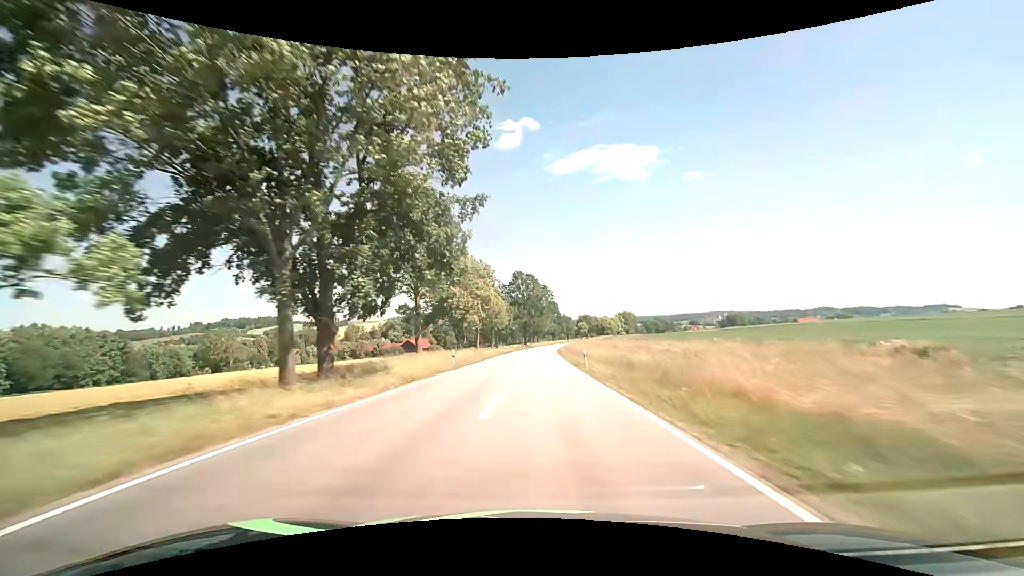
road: secondary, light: Day
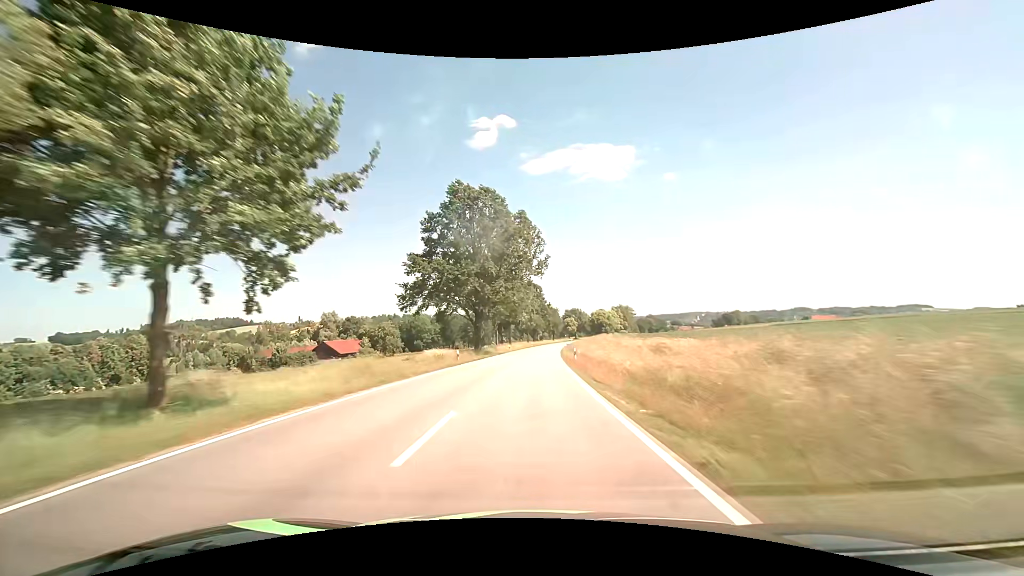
(+1.9, +75.2) m; +3°
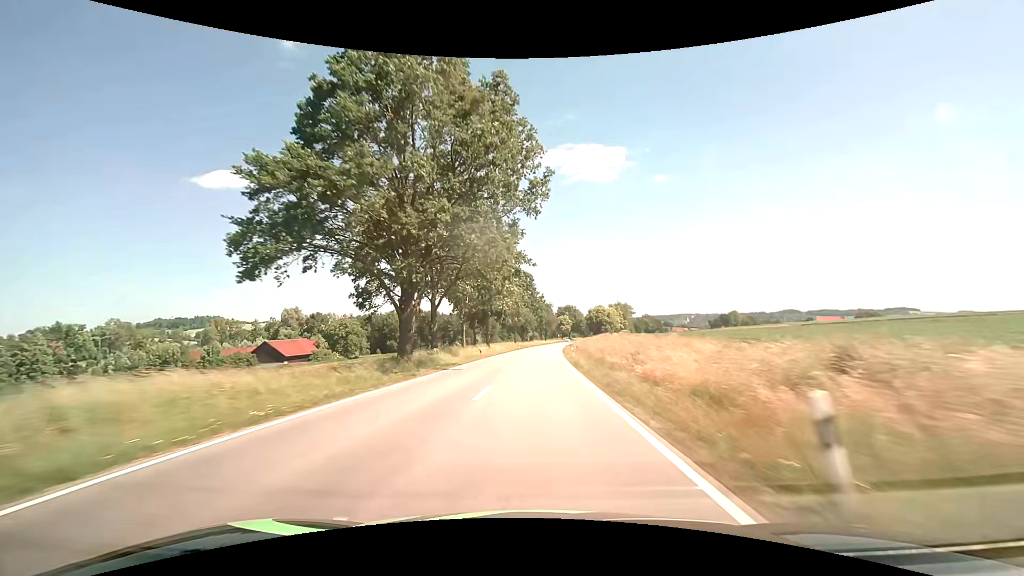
(+0.3, +29.7) m; +1°
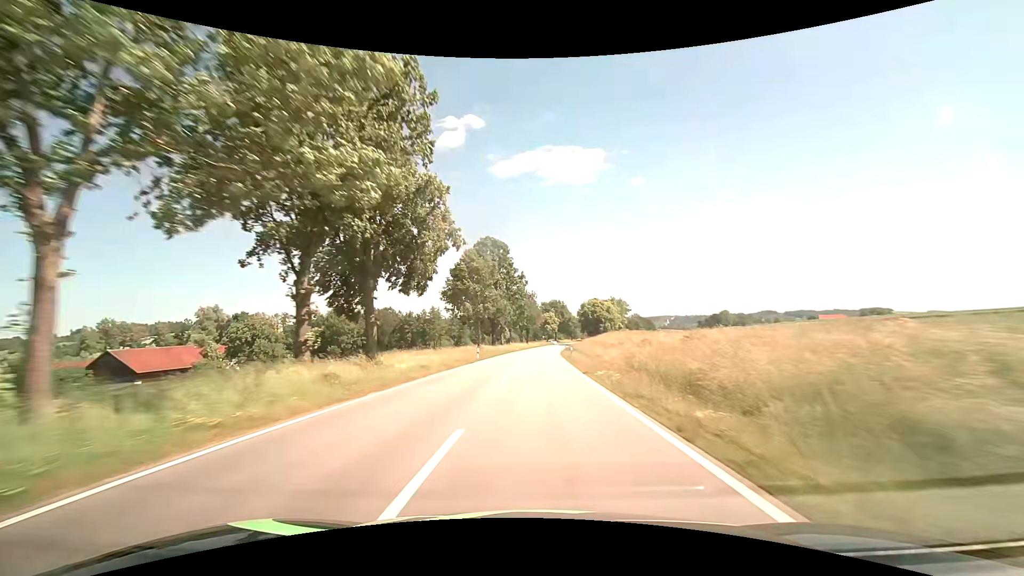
(+0.8, +44.0) m; +2°
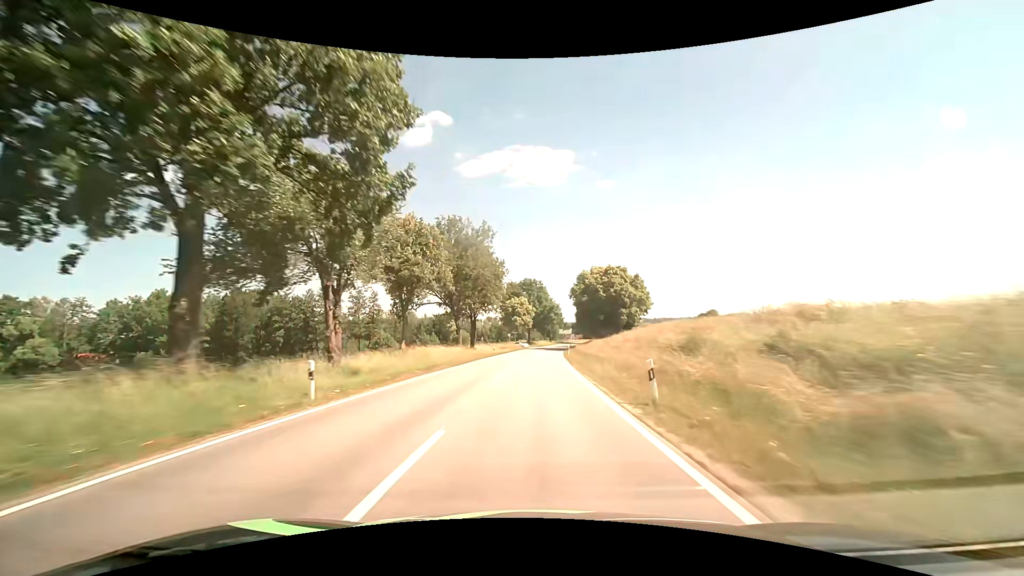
(+2.3, +71.9) m; +4°
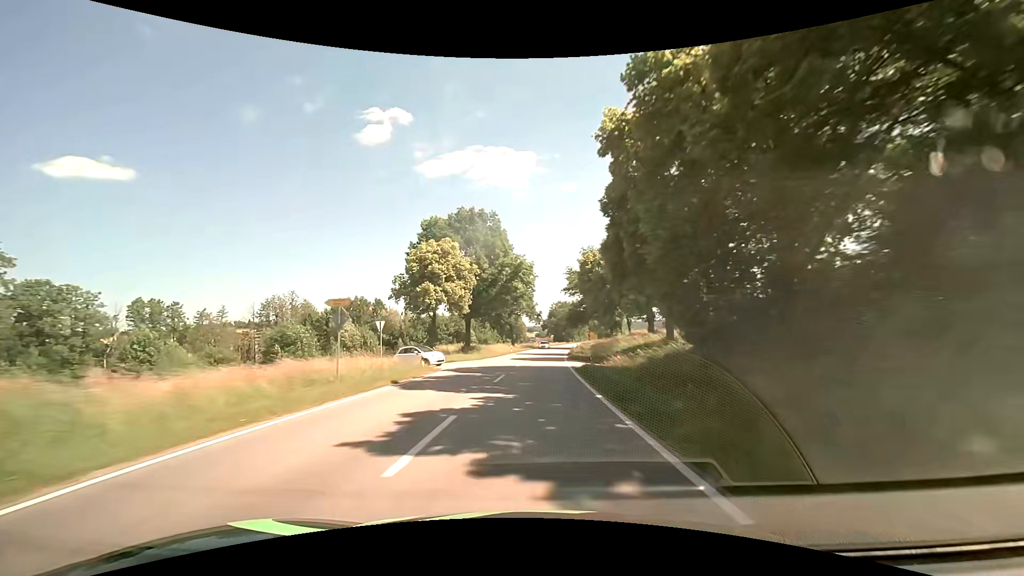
(+2.5, +69.9) m; +4°
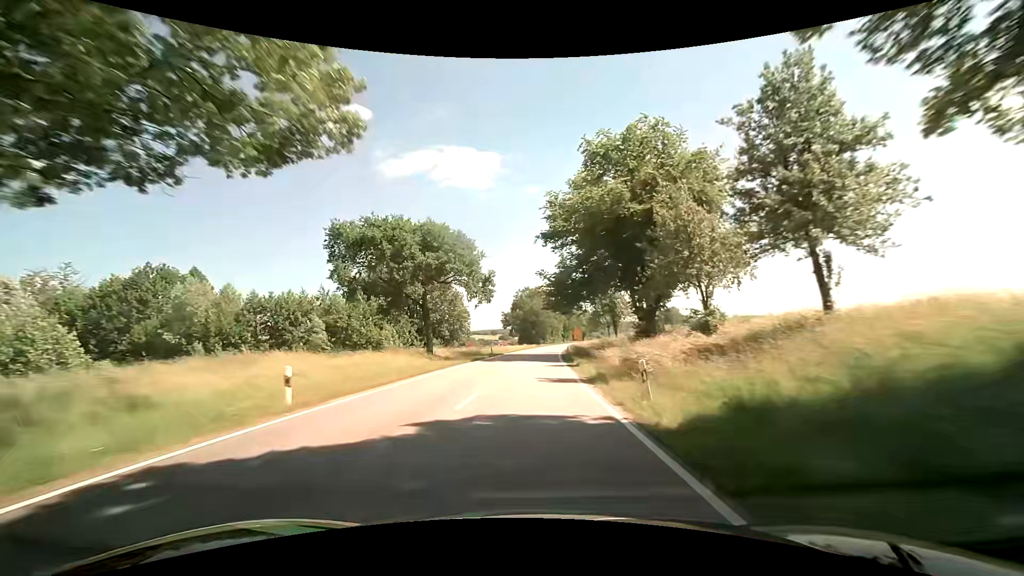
(+2.2, +54.7) m; +6°
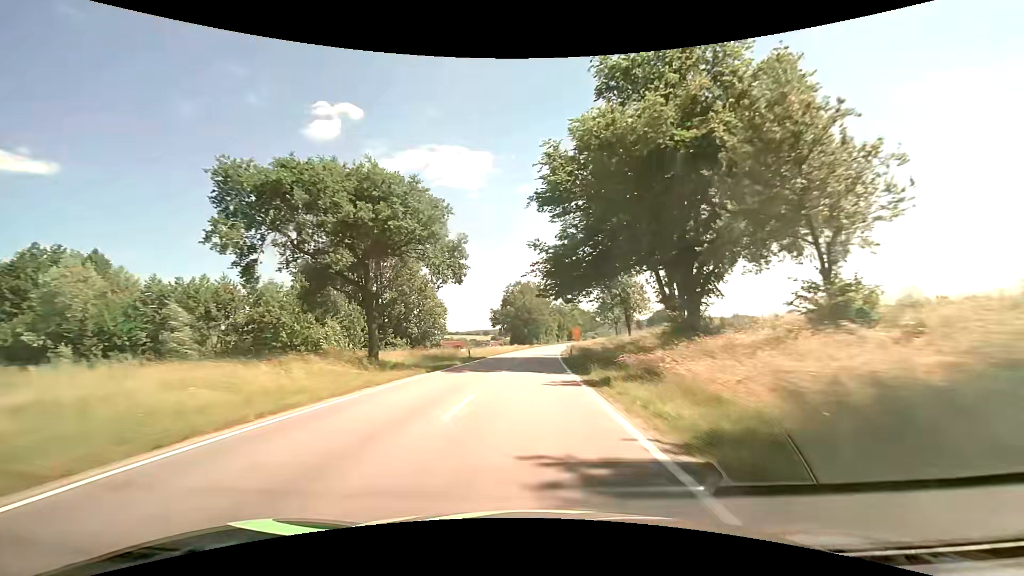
(-0.2, +13.5) m; -1°
(0, +10) (0, +20) (+1, +30) (+1, +40) (+2, +50) (+2, +60) (+3, +70) (+4, +80) (+5, +90) (+6, +100) m
